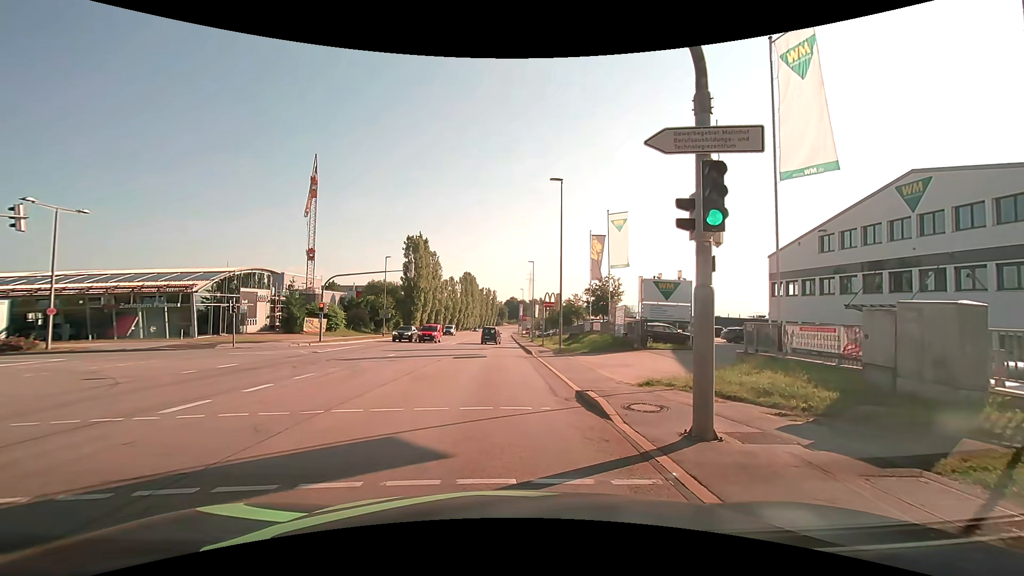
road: secondary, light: Day
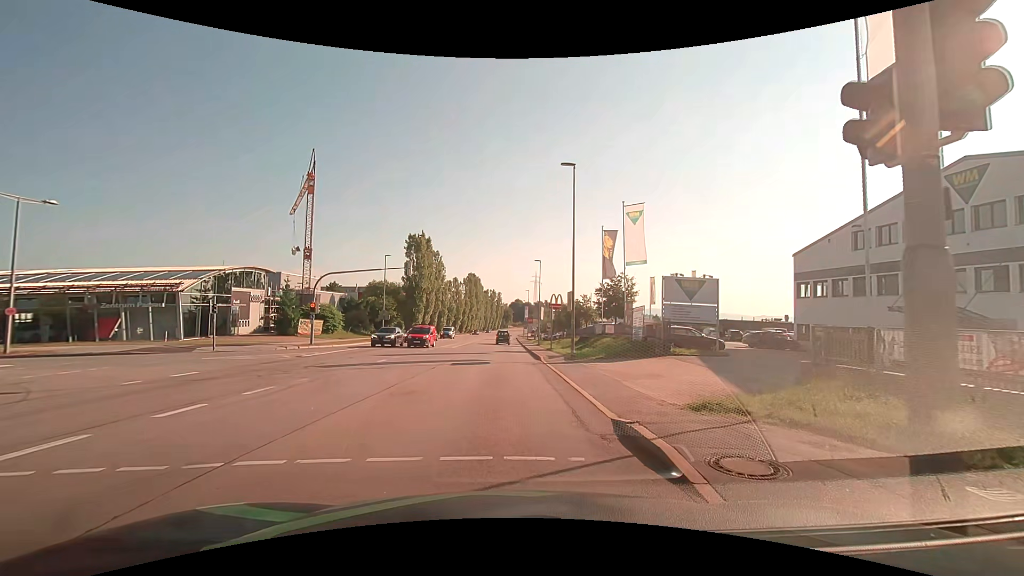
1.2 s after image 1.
(-0.1, +3.4) m; -2°
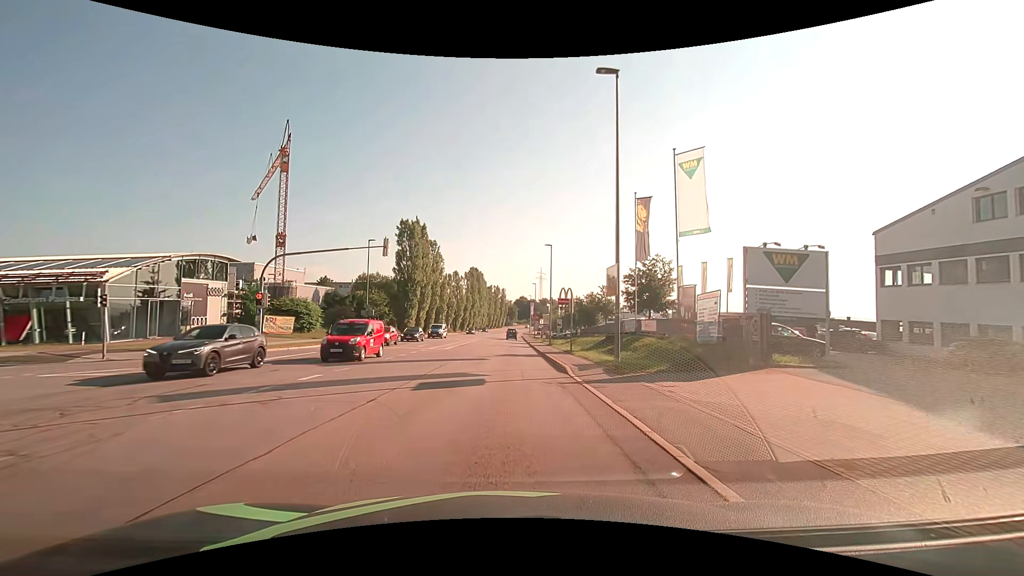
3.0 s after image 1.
(0.0, +9.9) m; -1°
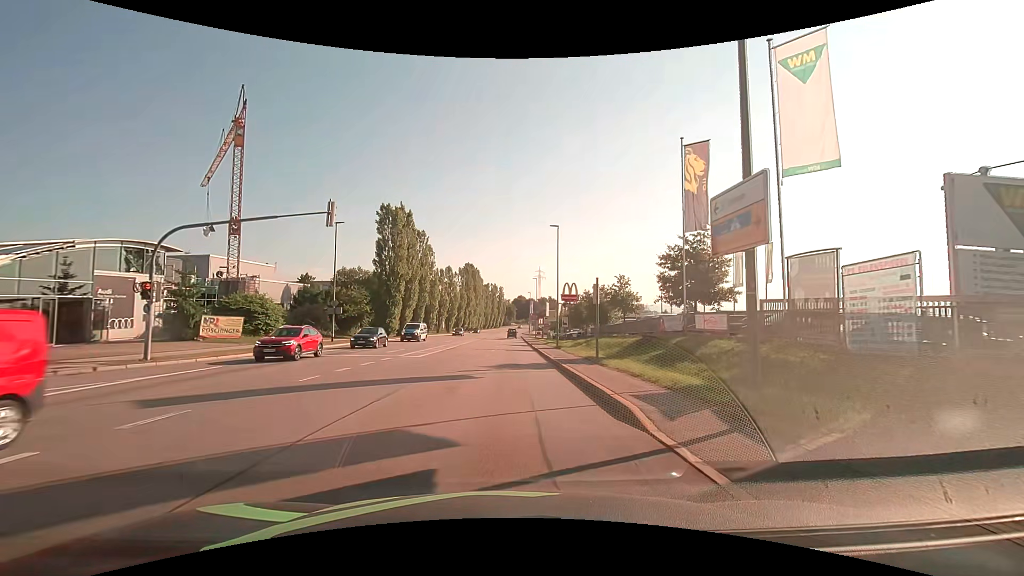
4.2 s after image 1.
(+0.1, +9.6) m; +1°
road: tertiary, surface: asphalt
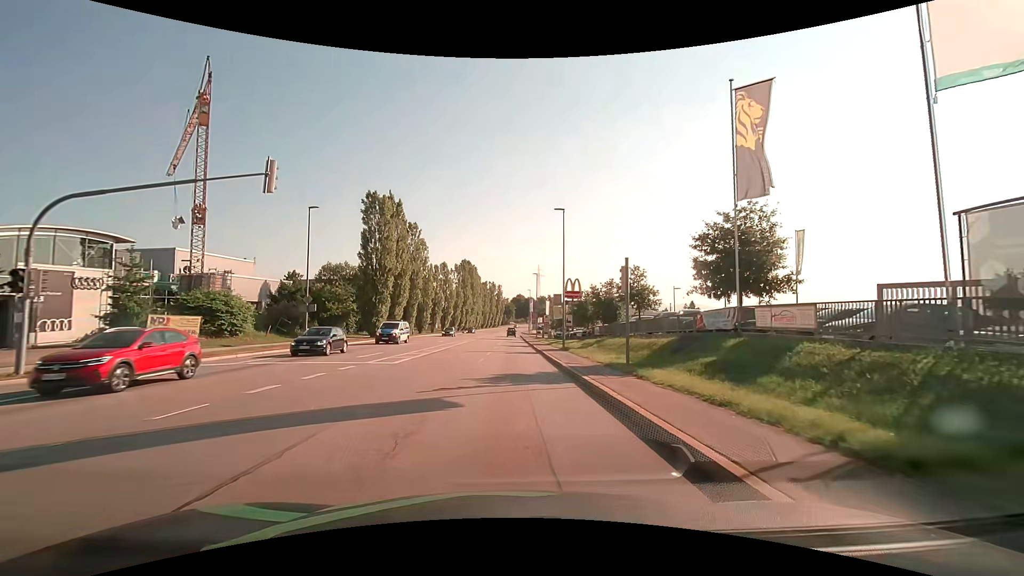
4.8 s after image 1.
(0.0, +5.6) m; 0°
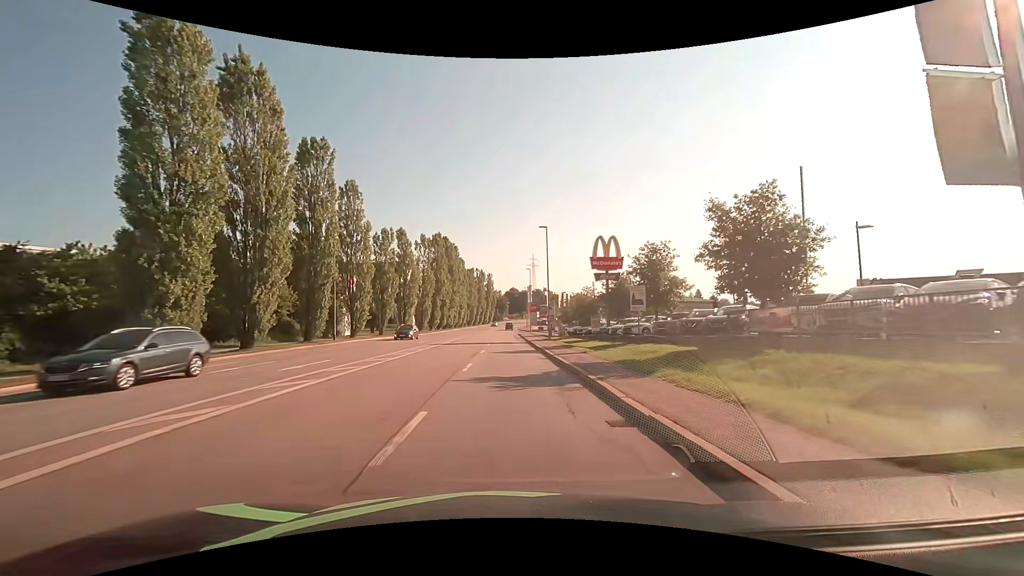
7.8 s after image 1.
(+0.2, +33.2) m; +1°
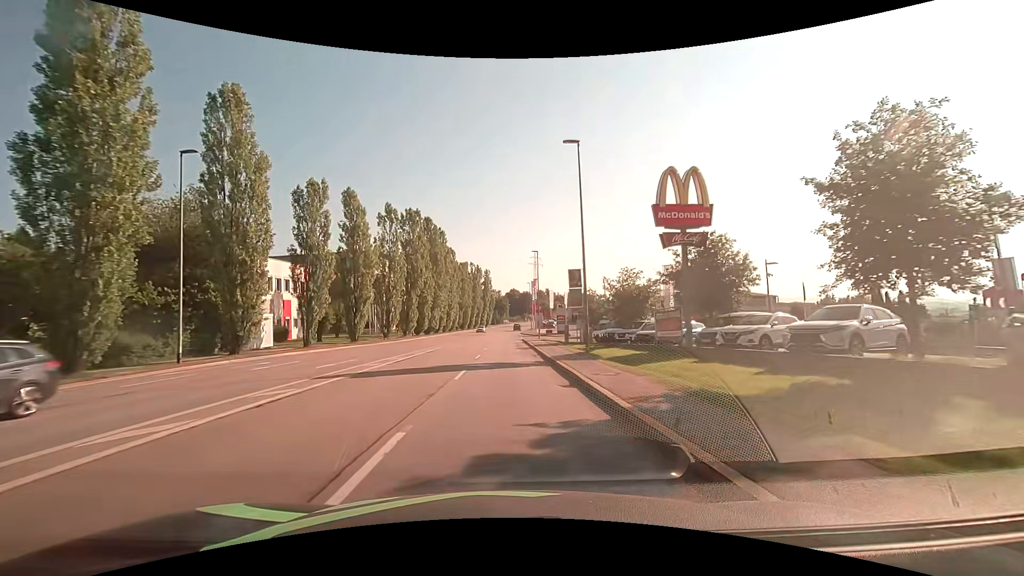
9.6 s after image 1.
(0.0, +21.4) m; 0°
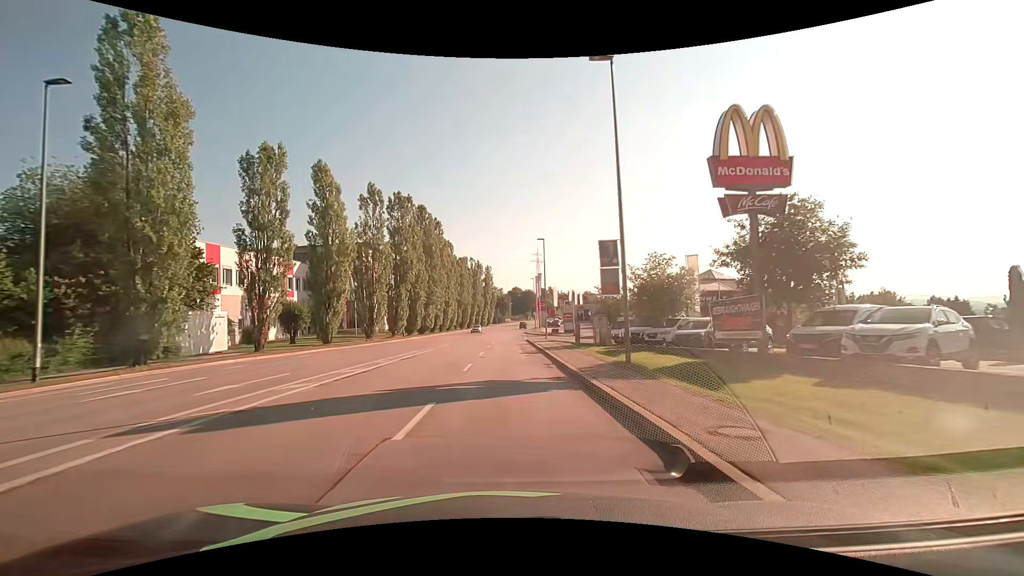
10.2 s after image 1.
(0.0, +7.4) m; 0°
(0, +10) (0, +20) (0, +30) (0, +40) (0, +50) (0, +60) (0, +70) (0, +80) (+1, +90) (+1, +100) m
